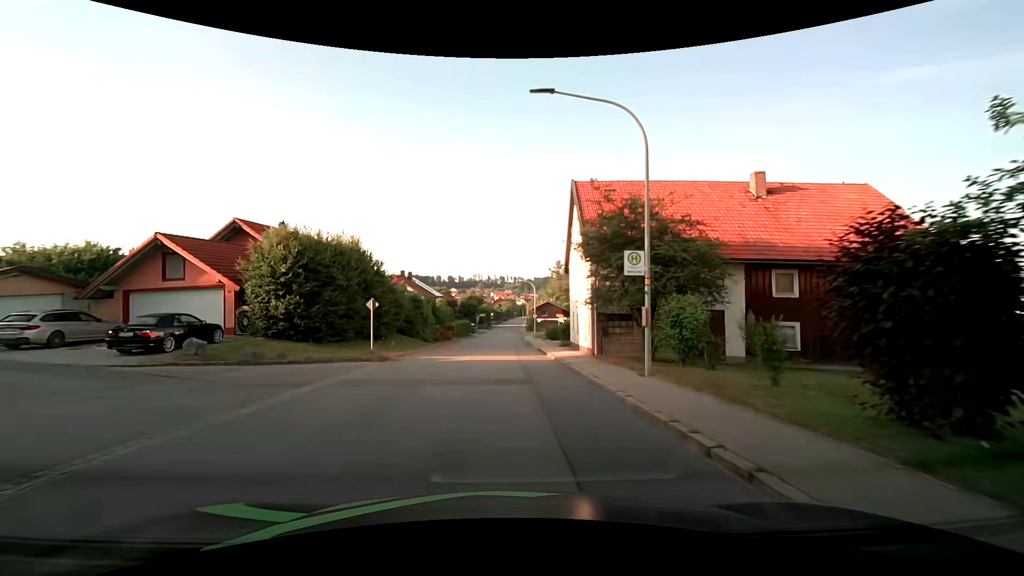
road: tertiary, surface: asphalt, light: Day
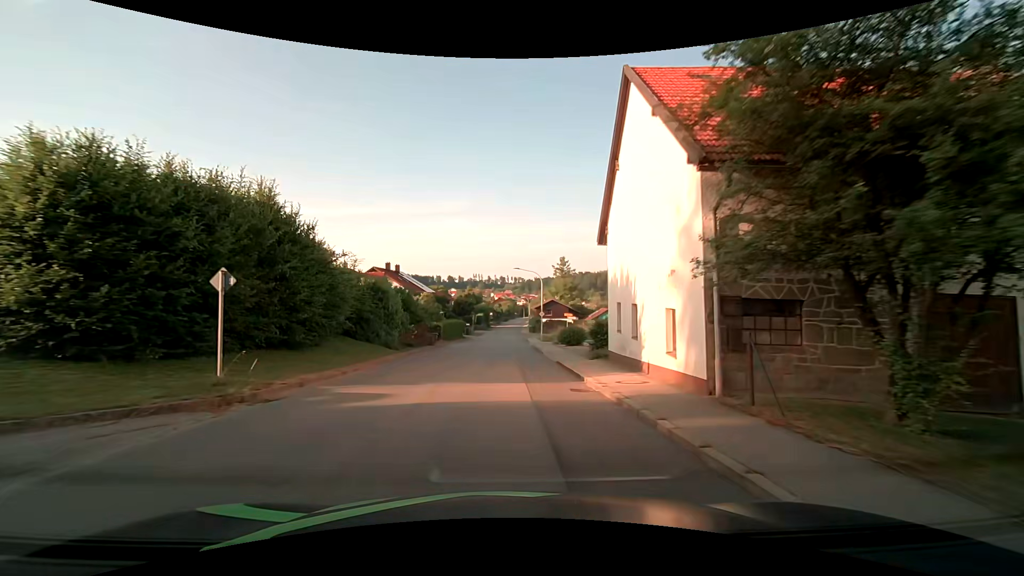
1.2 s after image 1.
(0.0, +11.7) m; 0°
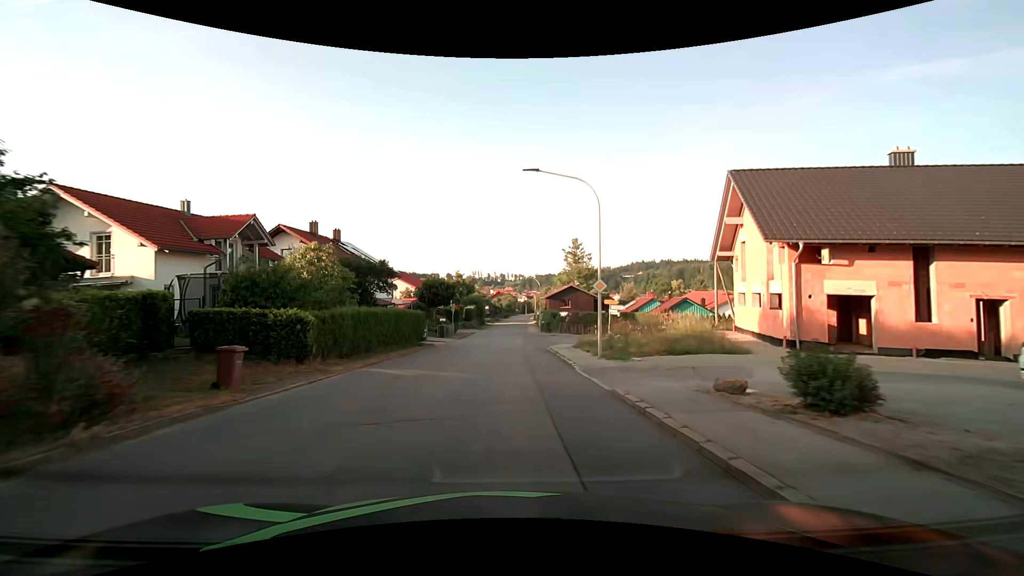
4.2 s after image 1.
(+0.2, +30.9) m; 0°
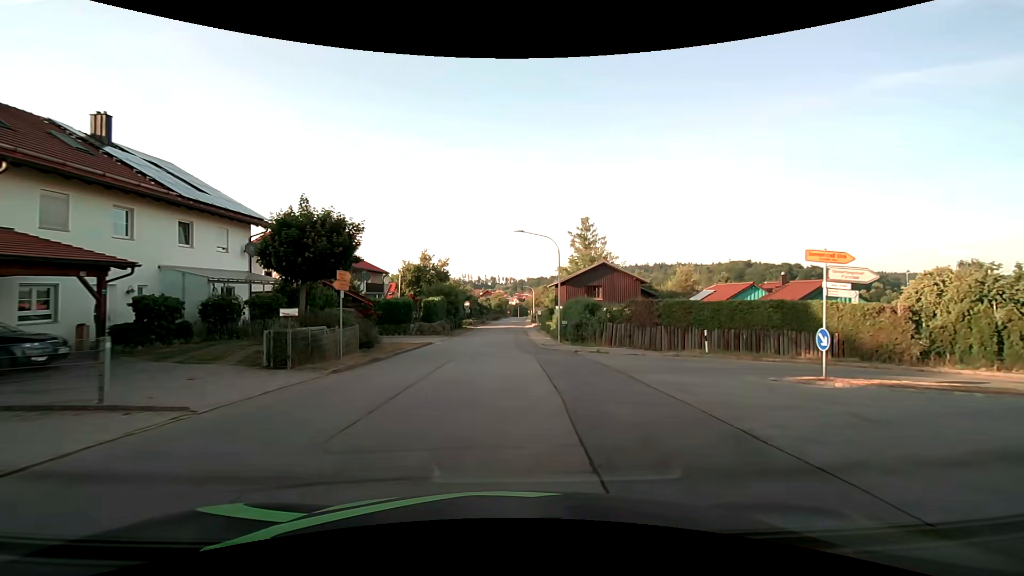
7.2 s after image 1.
(+0.2, +31.3) m; +1°
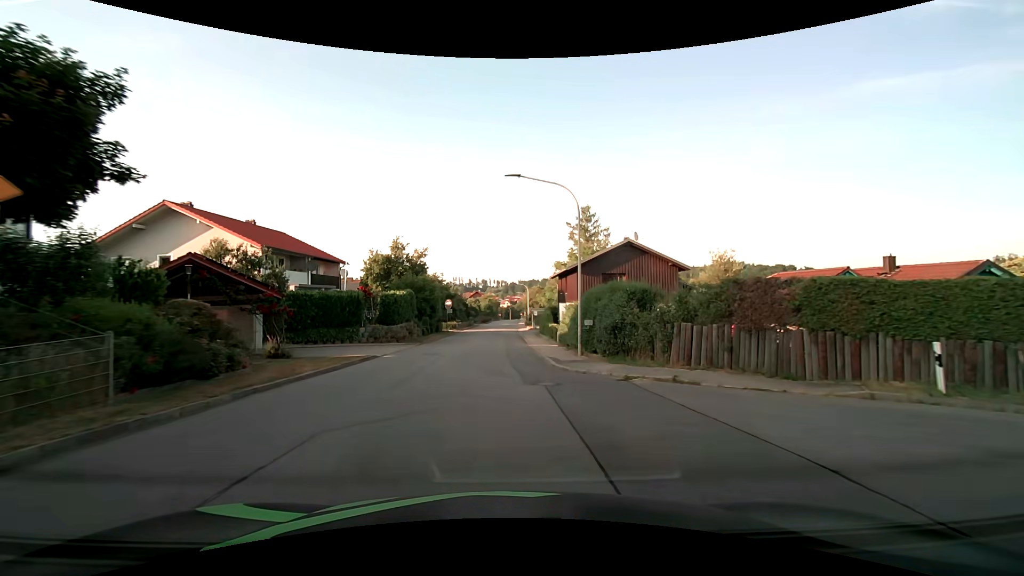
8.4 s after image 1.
(+0.1, +12.4) m; +1°
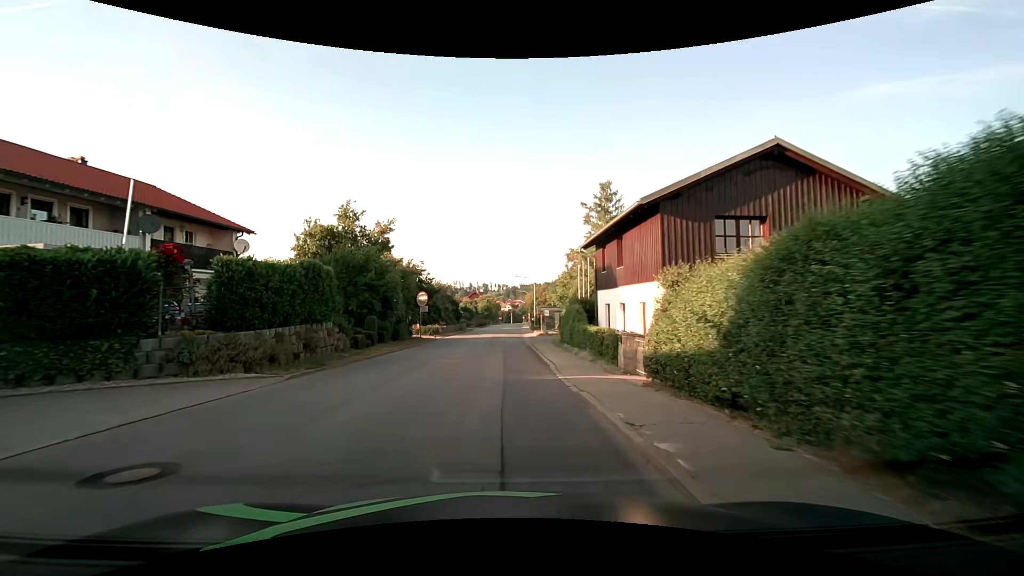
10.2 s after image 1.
(+0.1, +18.2) m; 0°
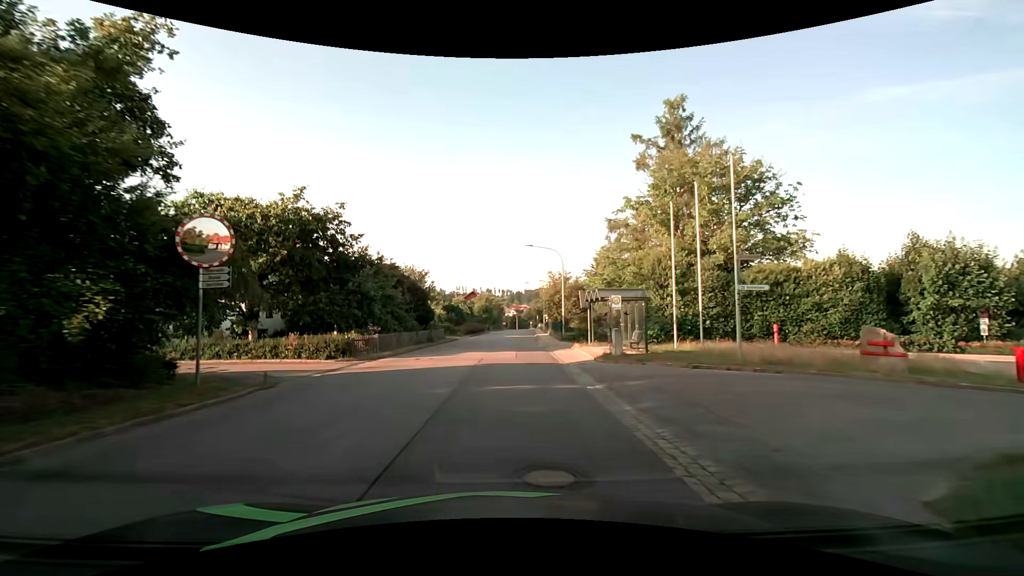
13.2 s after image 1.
(-0.1, +29.6) m; 0°
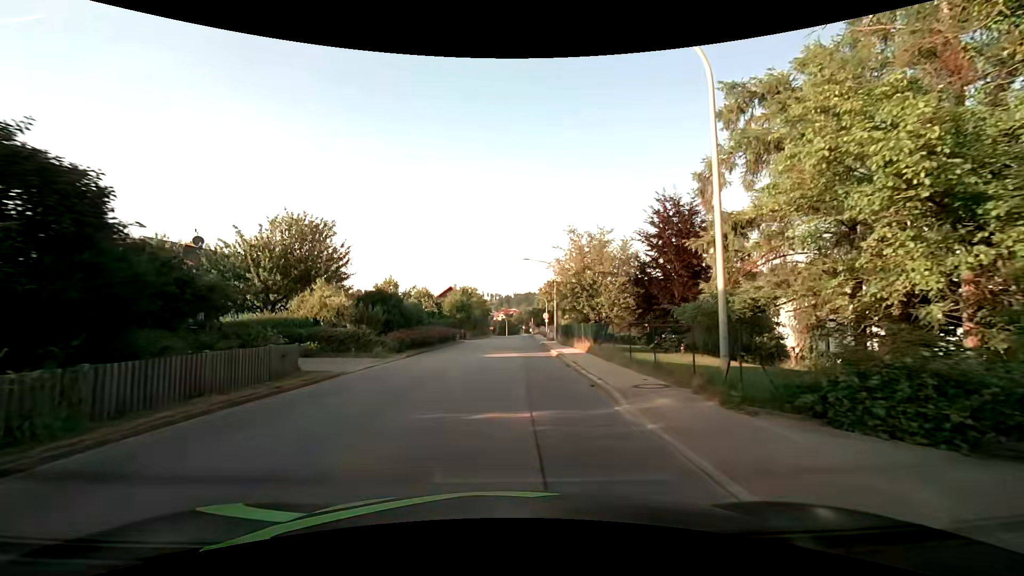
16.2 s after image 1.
(+0.3, +29.7) m; +1°
(0, +10) (0, +20) (+1, +30) (+1, +40) (+1, +50) (+1, +60) (+2, +70) (+2, +80) (+3, +90) (+3, +100) m
